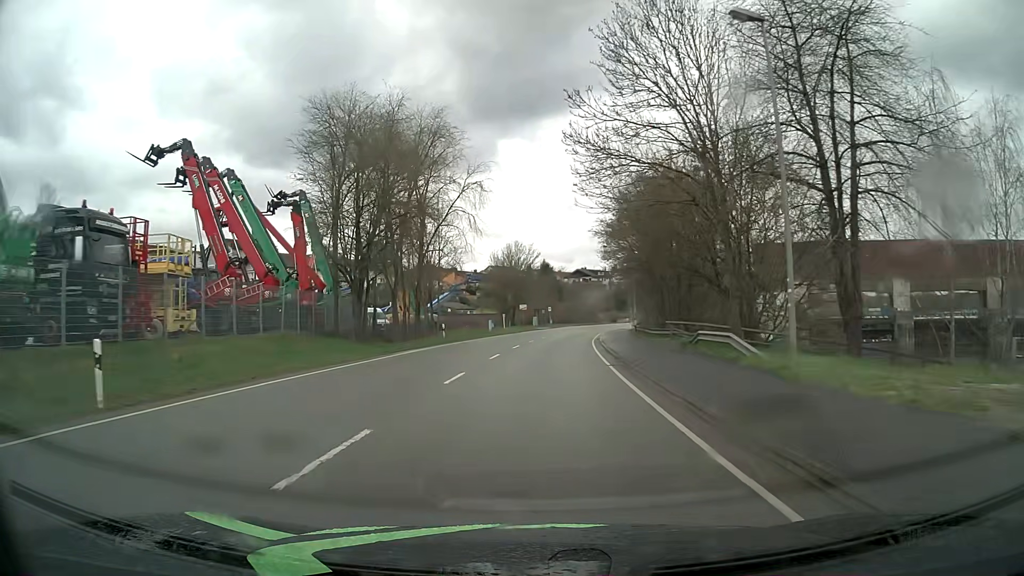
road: primary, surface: asphalt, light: Day
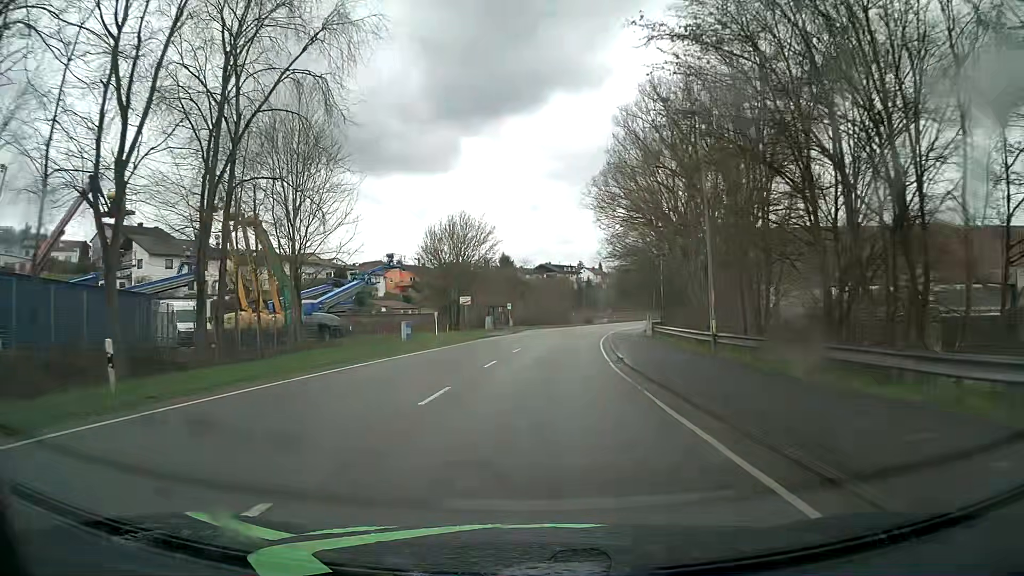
(+0.8, +30.5) m; +4°
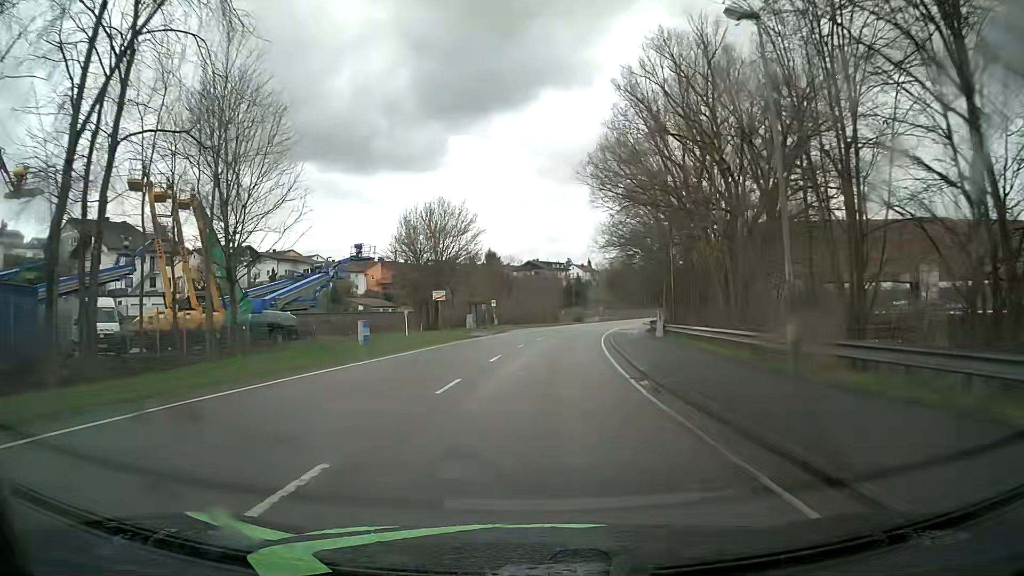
(0.0, +7.6) m; 0°
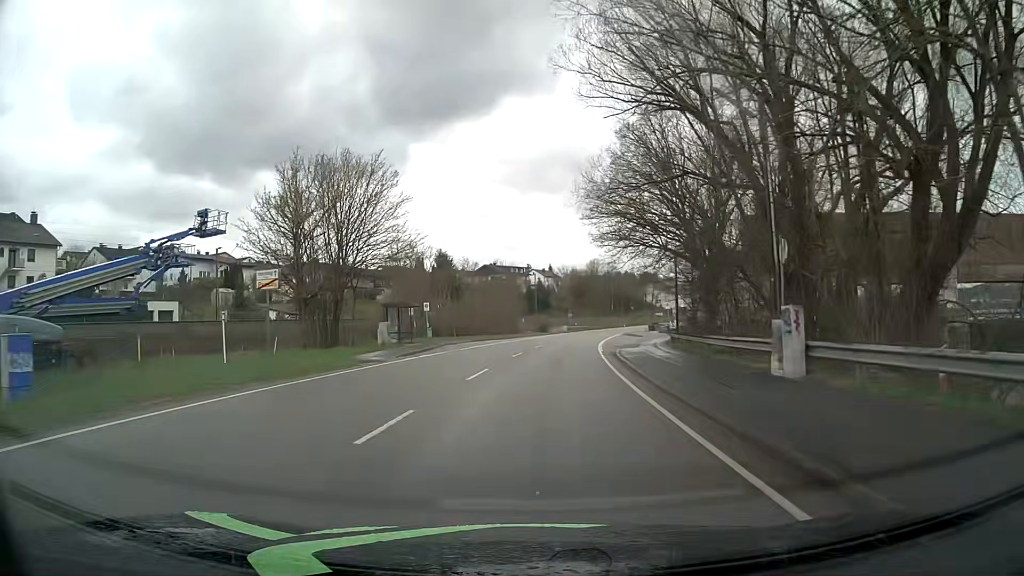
(+0.9, +22.8) m; +4°
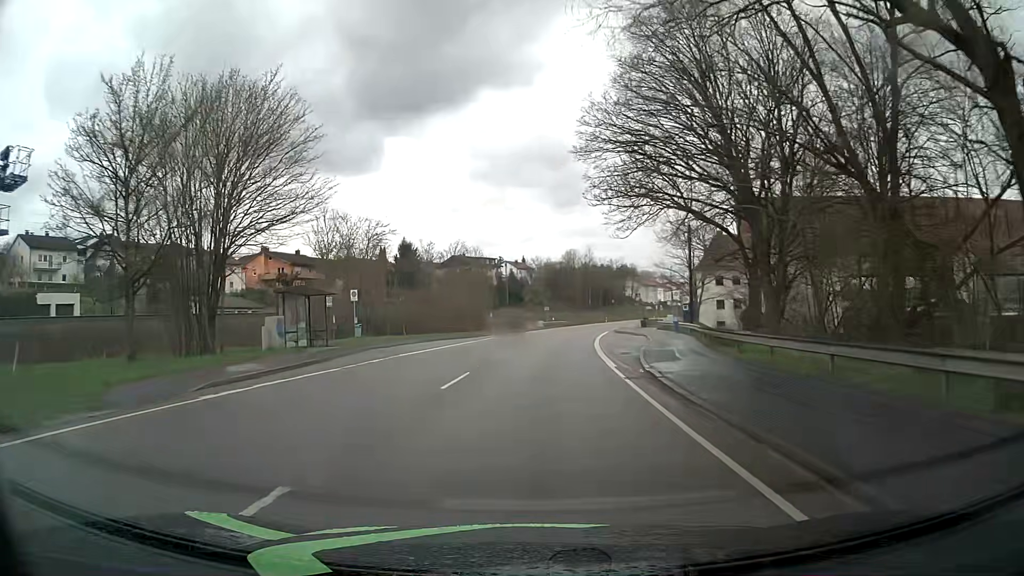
(+0.3, +15.2) m; +2°
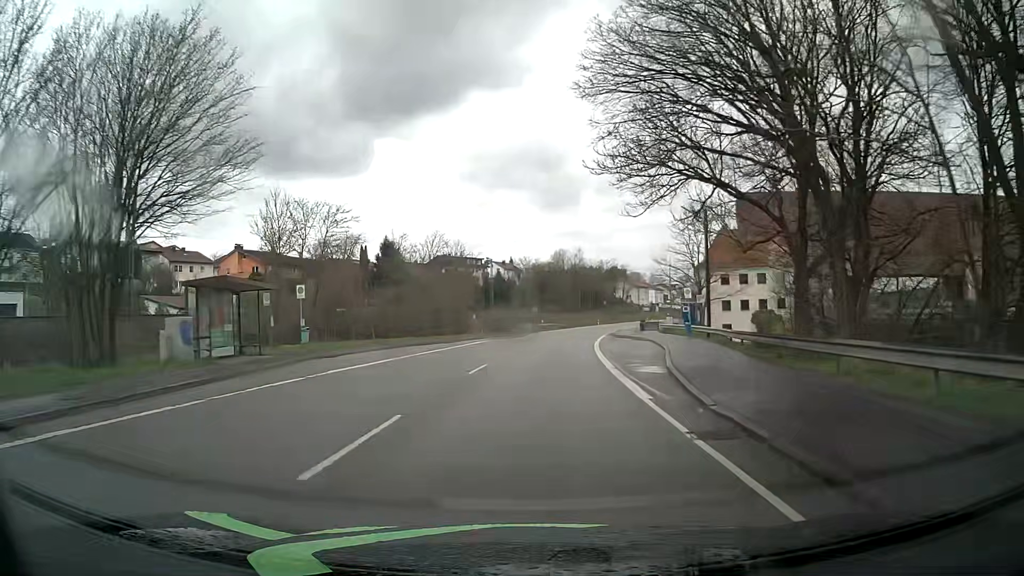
(+0.1, +7.6) m; 0°
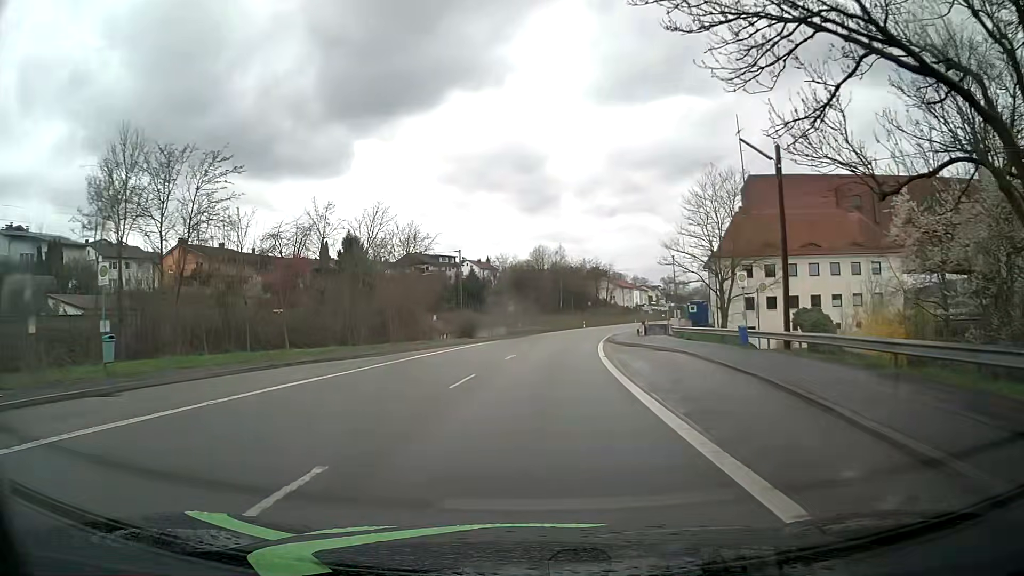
(+0.6, +15.4) m; +3°
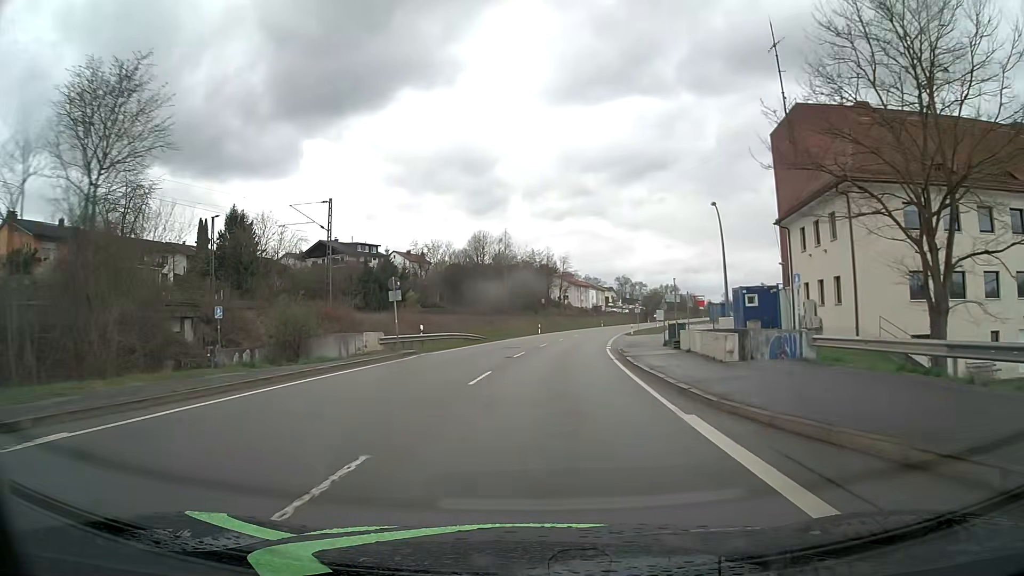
(+1.3, +35.9) m; +5°
(0, +10) (+1, +20) (+1, +30) (+2, +40) (+4, +50) (+5, +60) (+7, +70) (+9, +79) (+11, +89) (+13, +99) m
